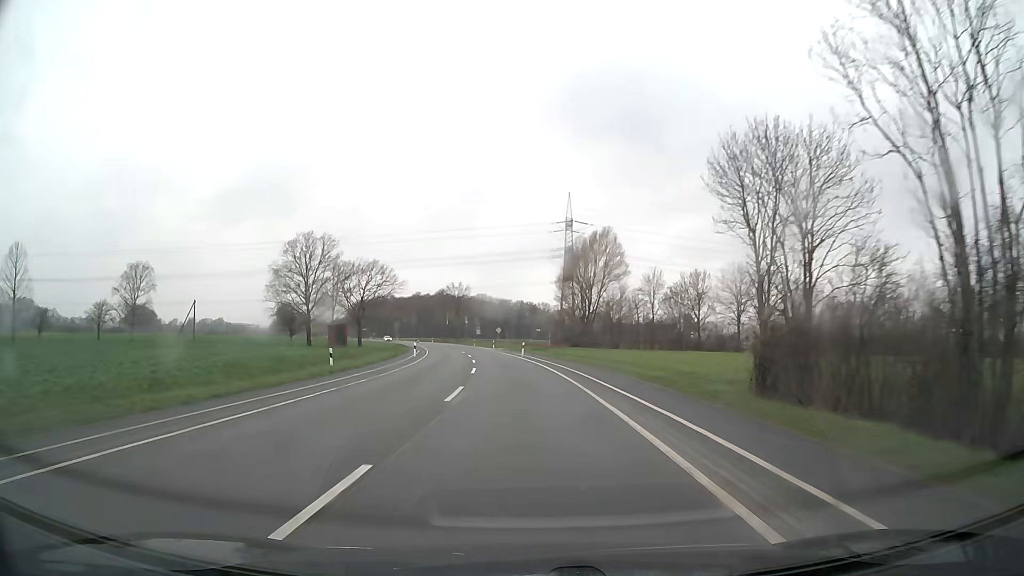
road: secondary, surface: asphalt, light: Day
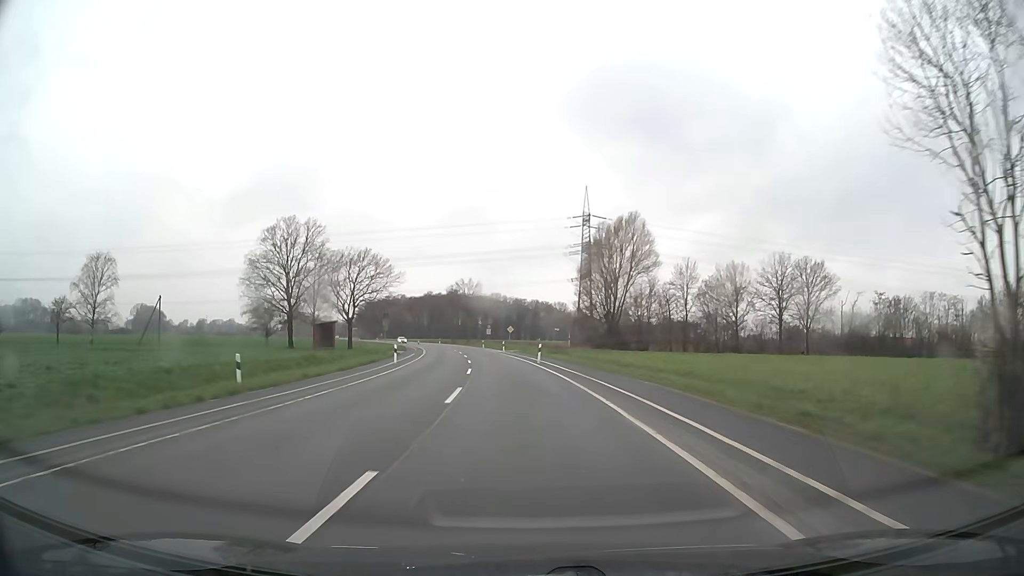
(-0.2, +12.5) m; -1°
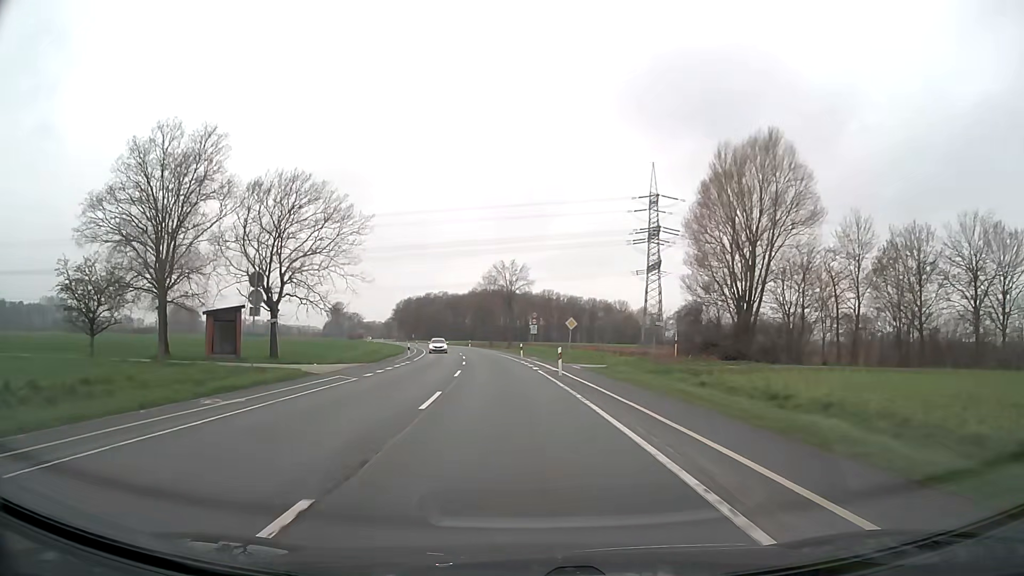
(-1.3, +37.5) m; -4°
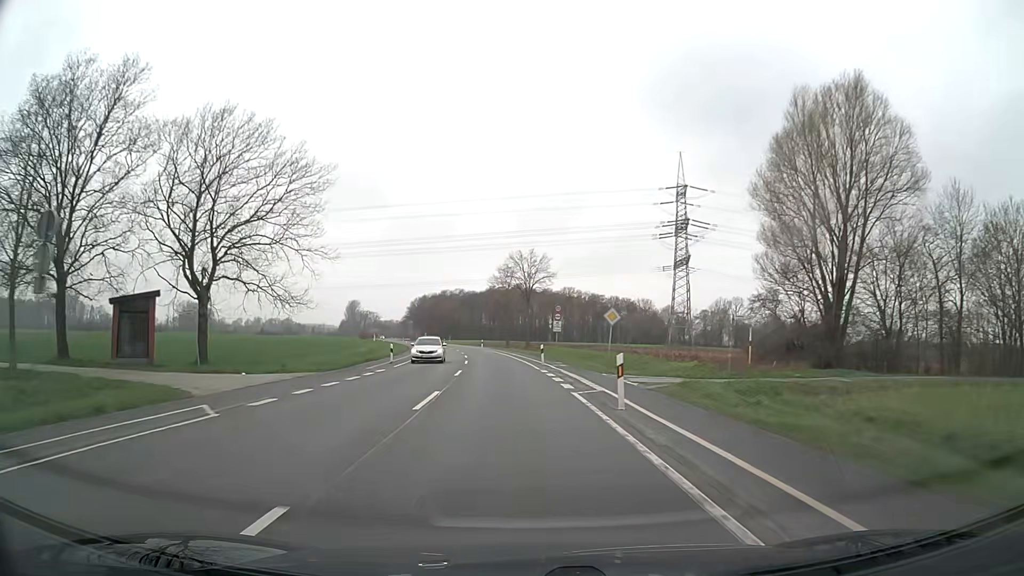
(-0.2, +12.5) m; -2°
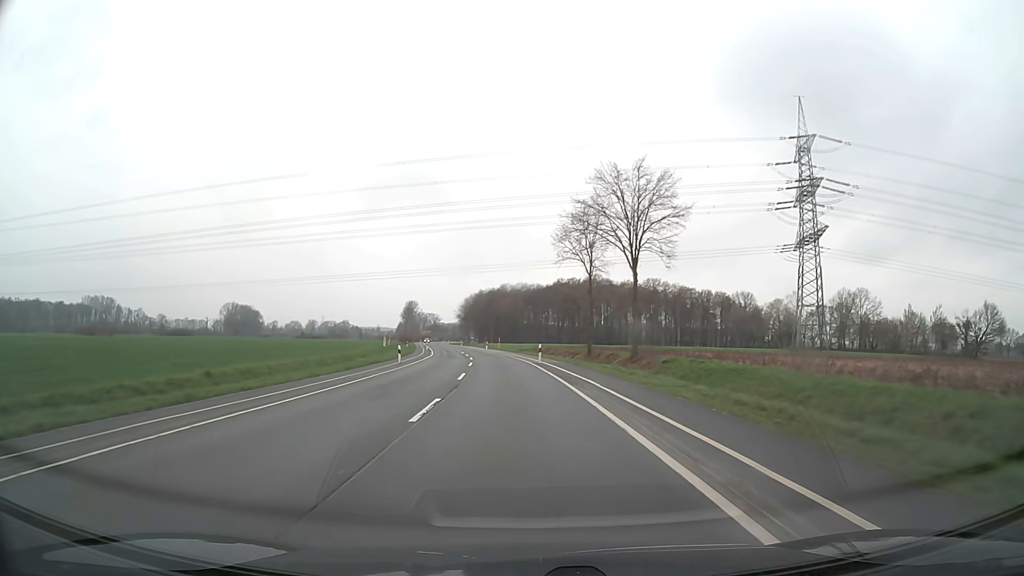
(-2.7, +49.9) m; -6°
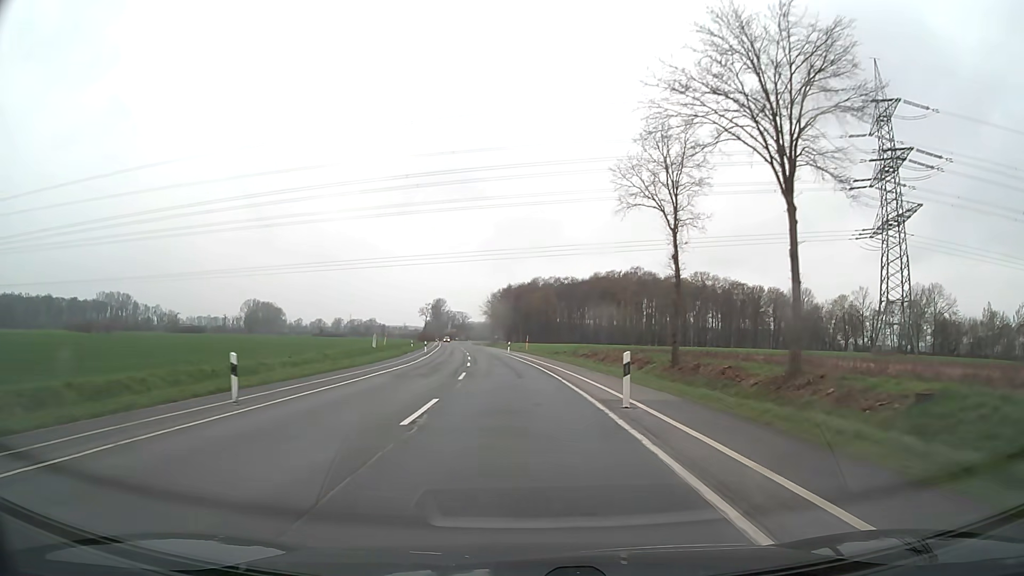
(-0.6, +25.0) m; -3°
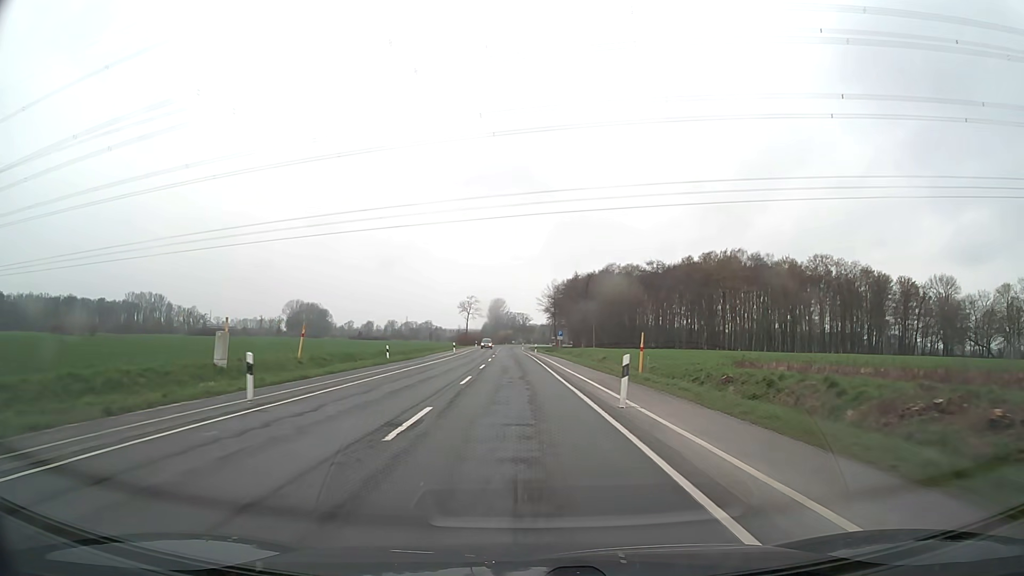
(-2.4, +49.9) m; -5°
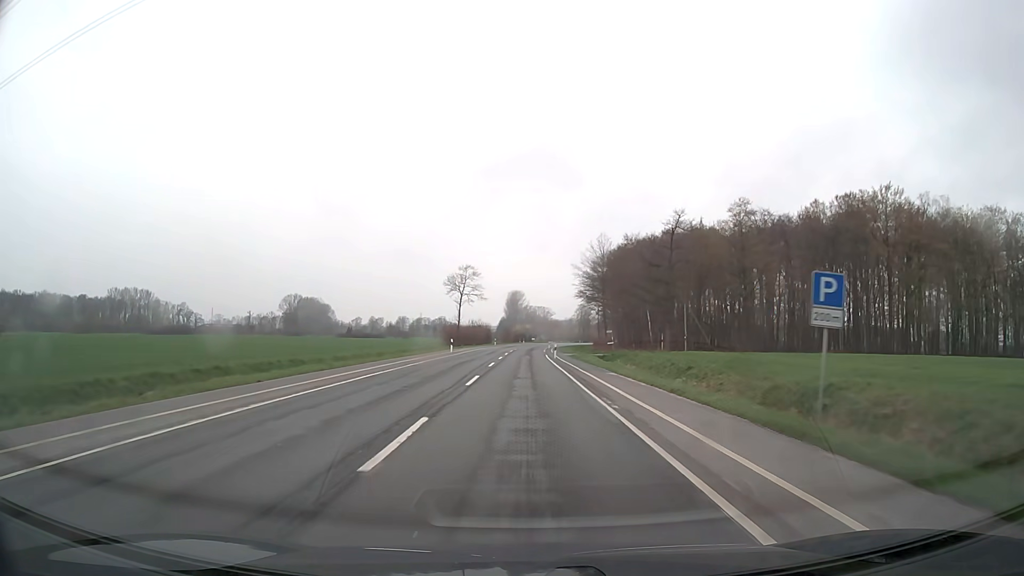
(-1.4, +62.4) m; -2°
(0, +10) (0, +20) (0, +30) (0, +40) (0, +50) (0, +60) (0, +70) (+1, +80) (+1, +90) (+1, +100) m
